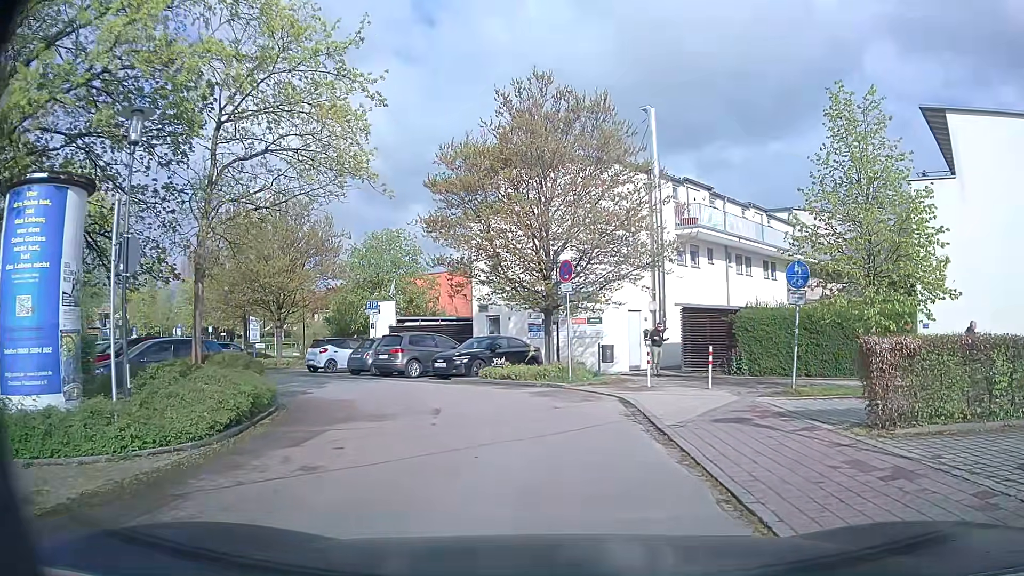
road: residential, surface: asphalt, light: Day
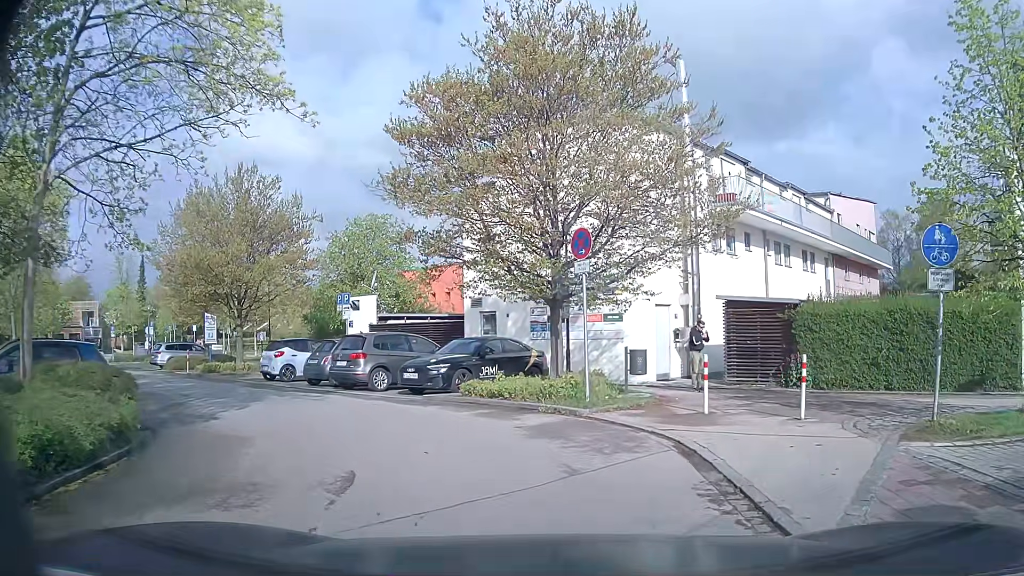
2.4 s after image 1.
(-0.1, +5.5) m; +2°
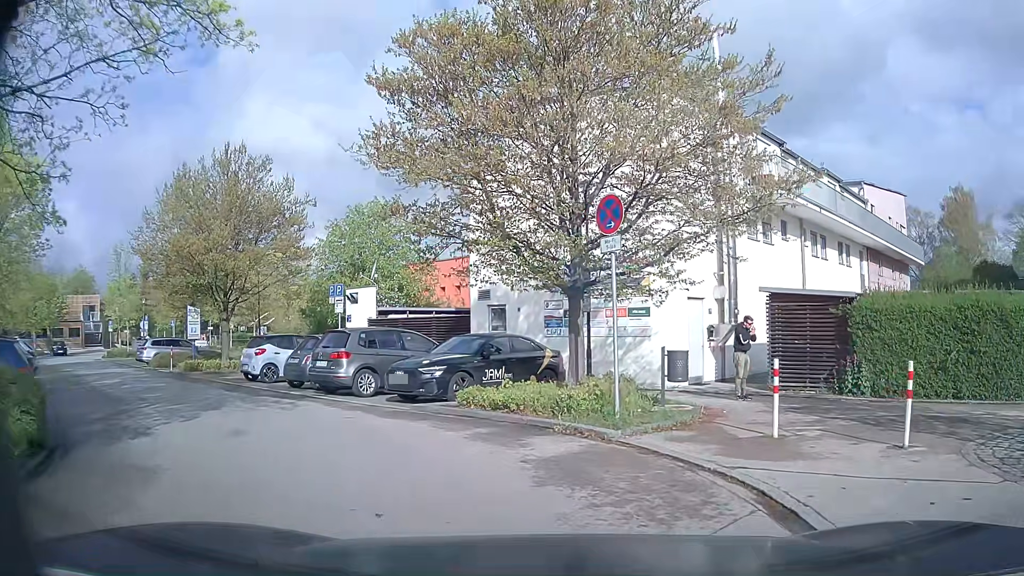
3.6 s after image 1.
(-0.2, +2.8) m; -4°
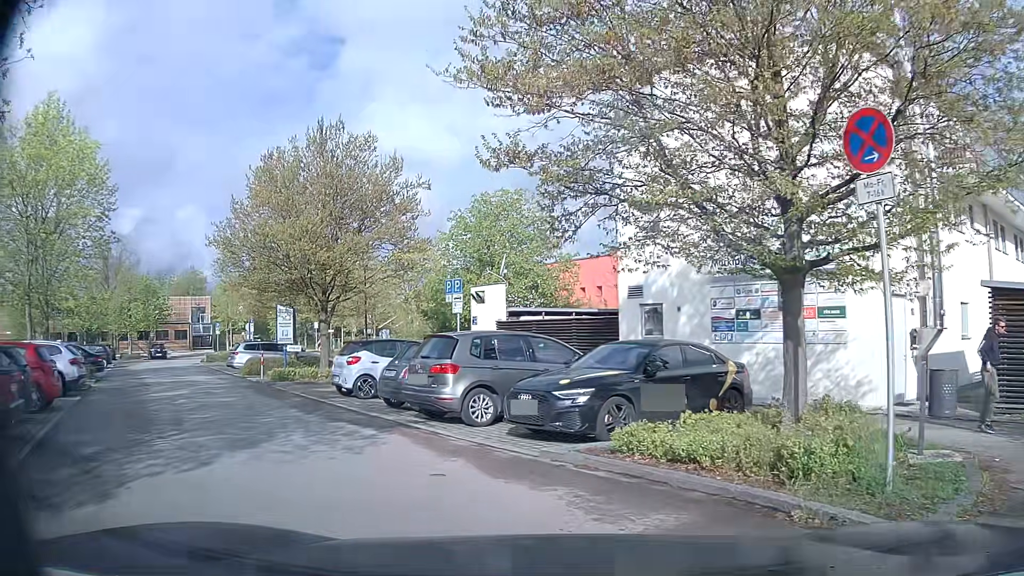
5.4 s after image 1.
(-0.3, +4.2) m; -12°
